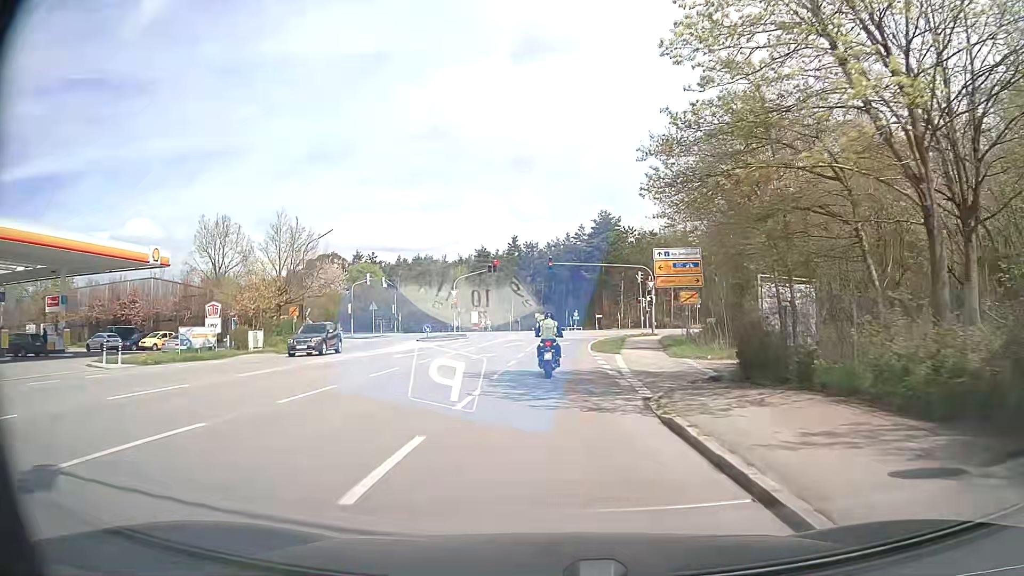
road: secondary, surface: asphalt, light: Day
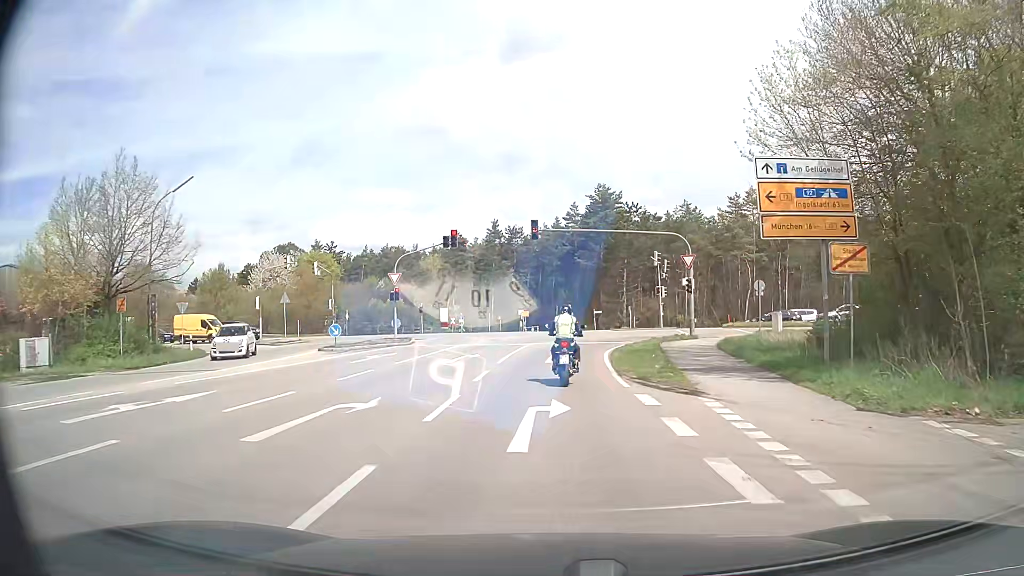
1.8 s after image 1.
(+0.3, +19.4) m; +1°
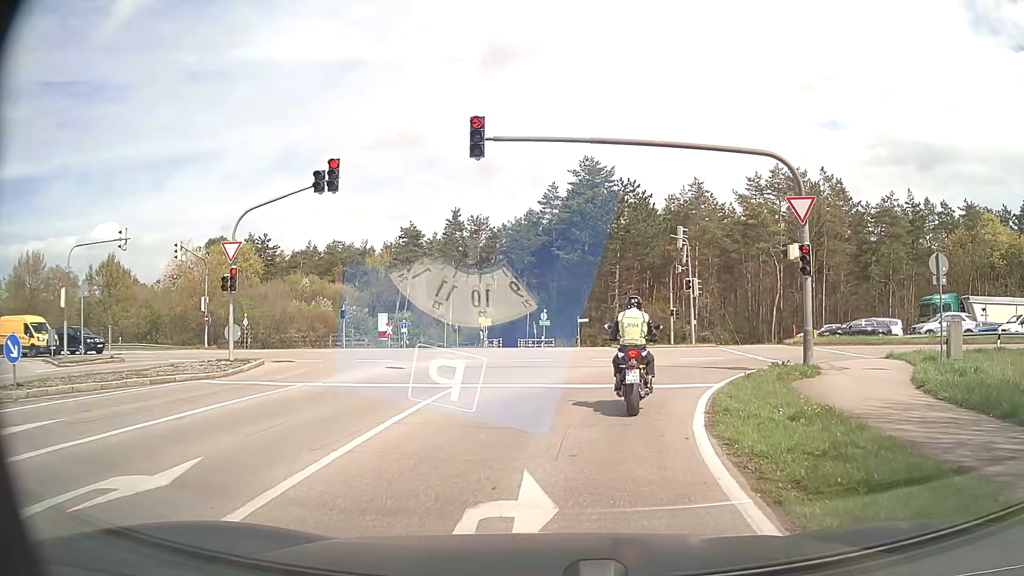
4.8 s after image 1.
(+0.3, +19.4) m; +3°
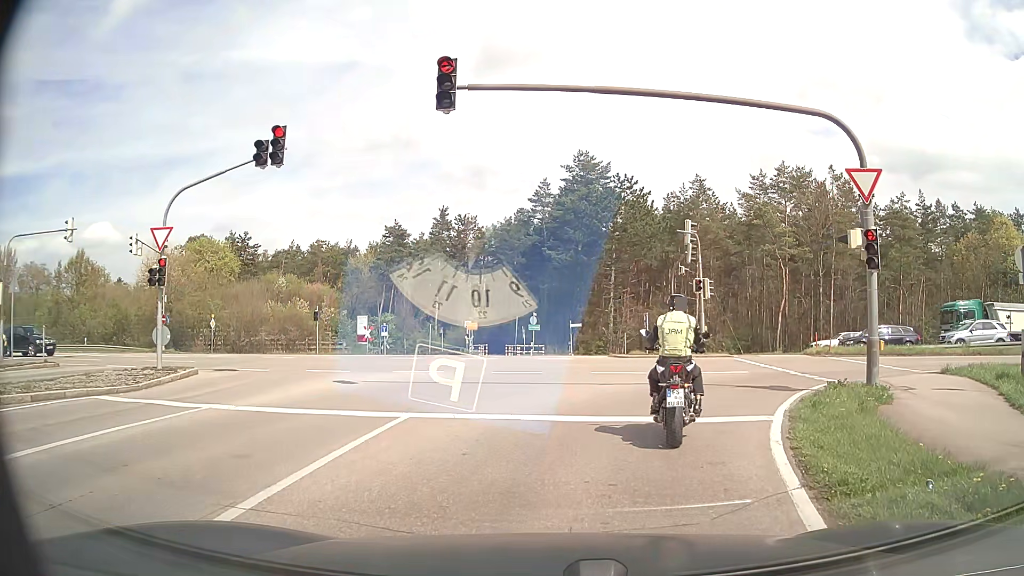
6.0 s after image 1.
(0.0, +4.1) m; 0°
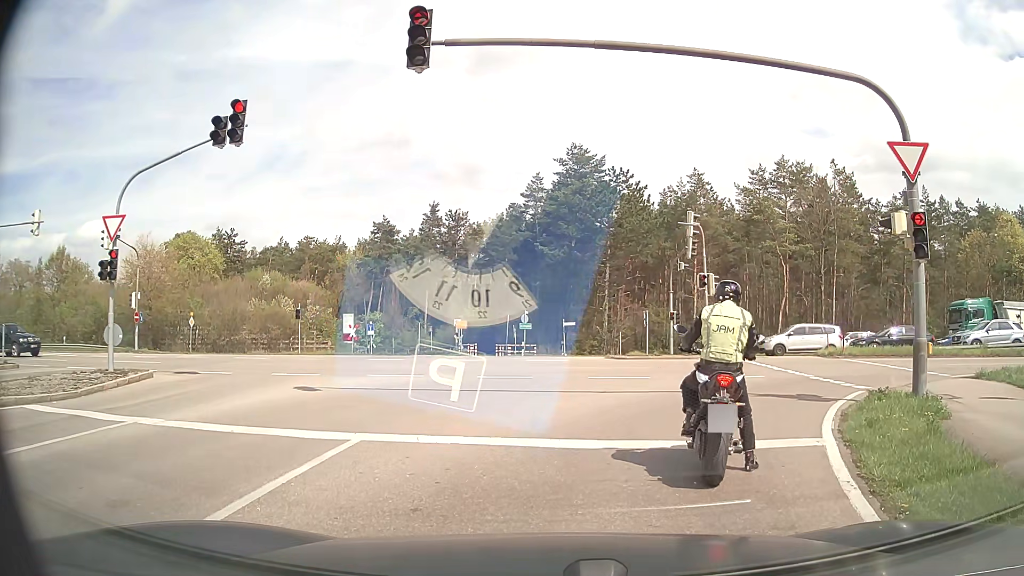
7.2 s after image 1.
(0.0, +2.1) m; -1°
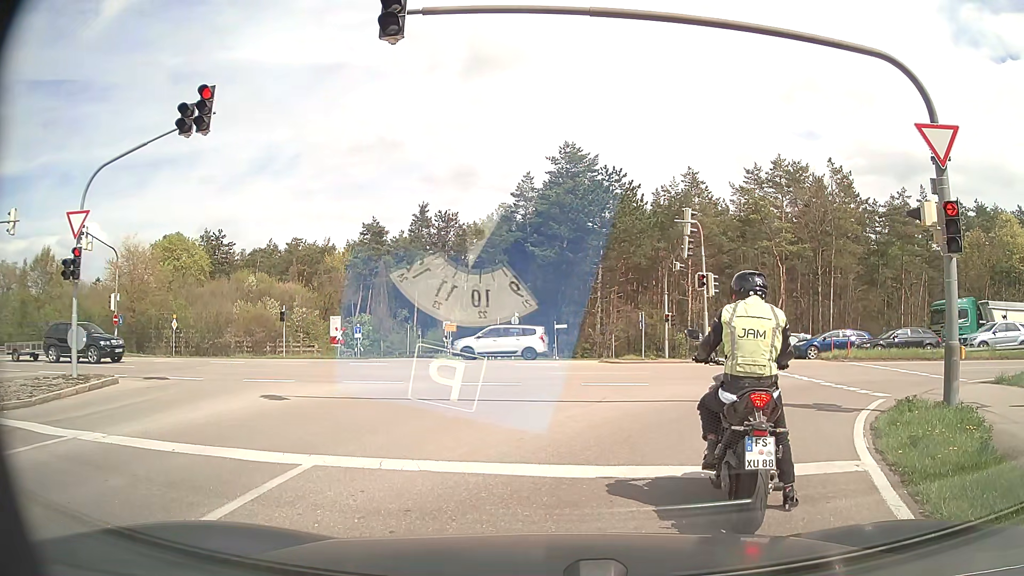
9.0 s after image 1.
(0.0, +1.3) m; 0°
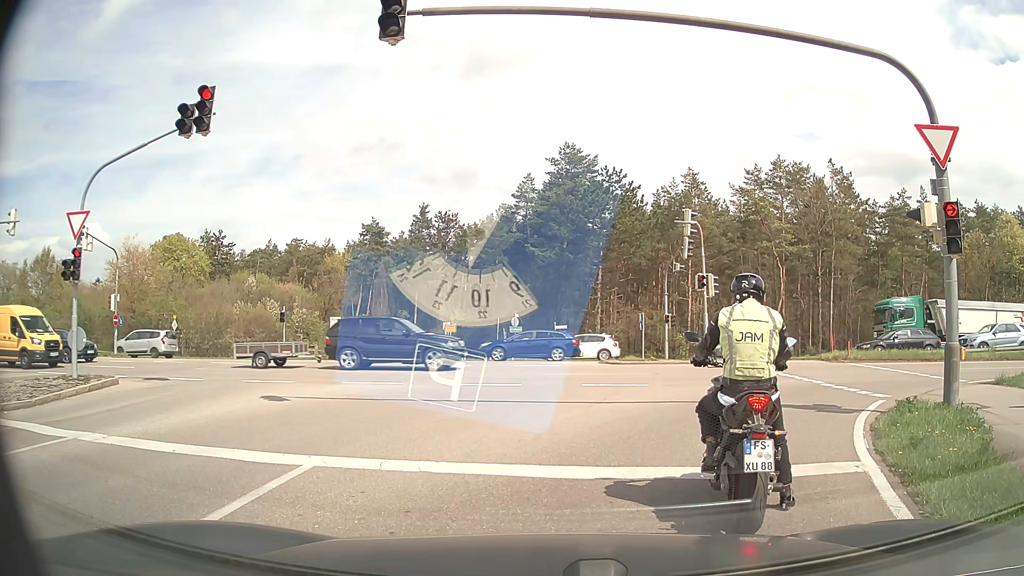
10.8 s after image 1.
(0.0, +0.1) m; 0°
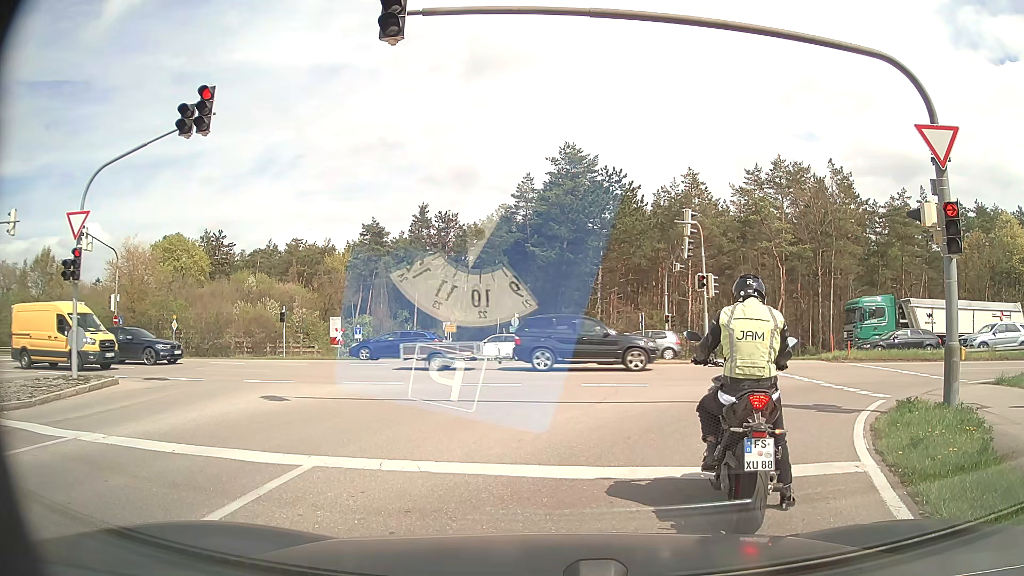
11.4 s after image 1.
(0.0, 0.0) m; 0°
(+2, +10) (+9, +17) (+18, +19) (+28, +19) (+38, +18) (+48, +17) (+58, +16) (+68, +15) (+78, +15) (+88, +14) m
